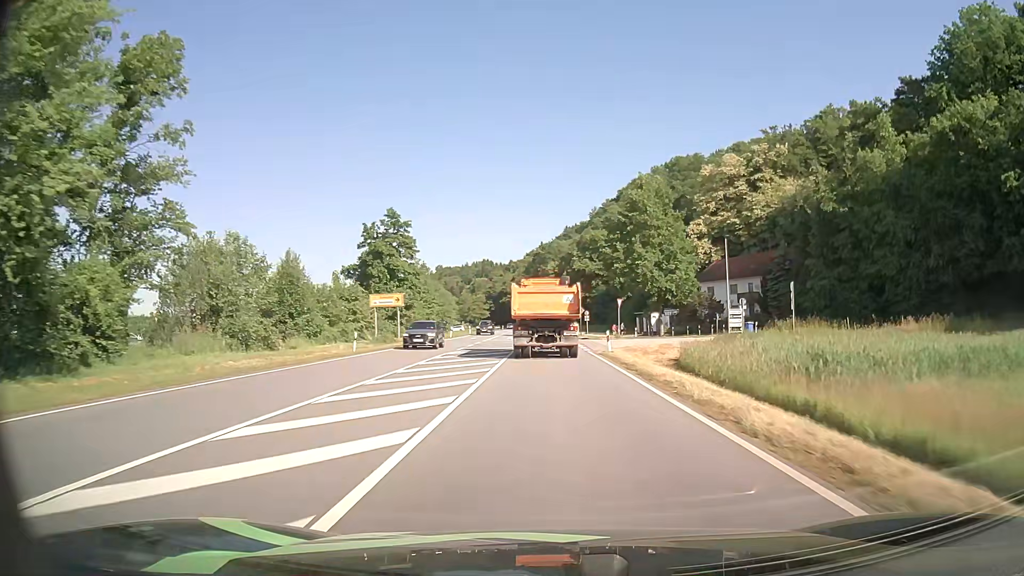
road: primary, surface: asphalt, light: Day
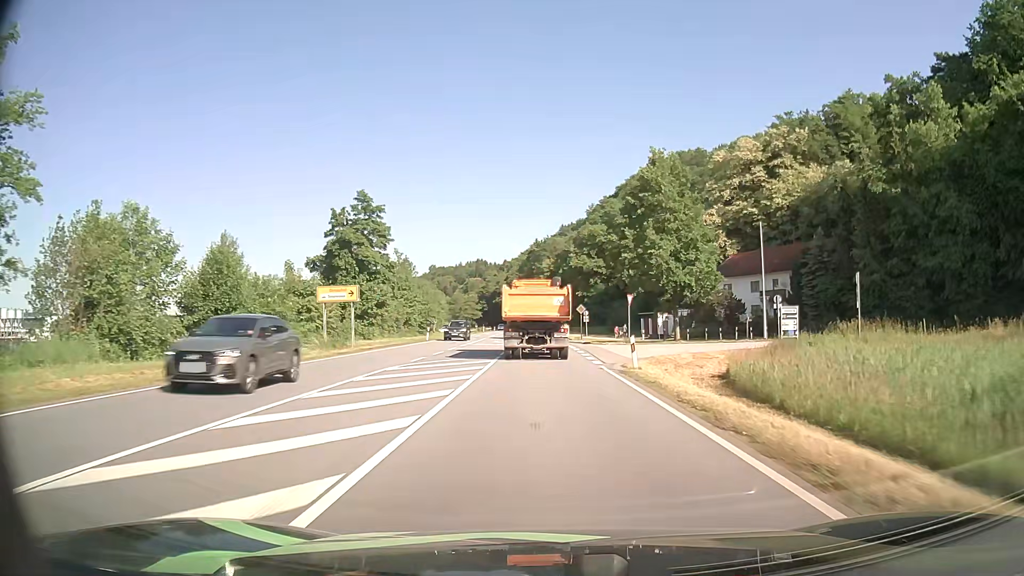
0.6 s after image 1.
(0.0, +10.7) m; +1°
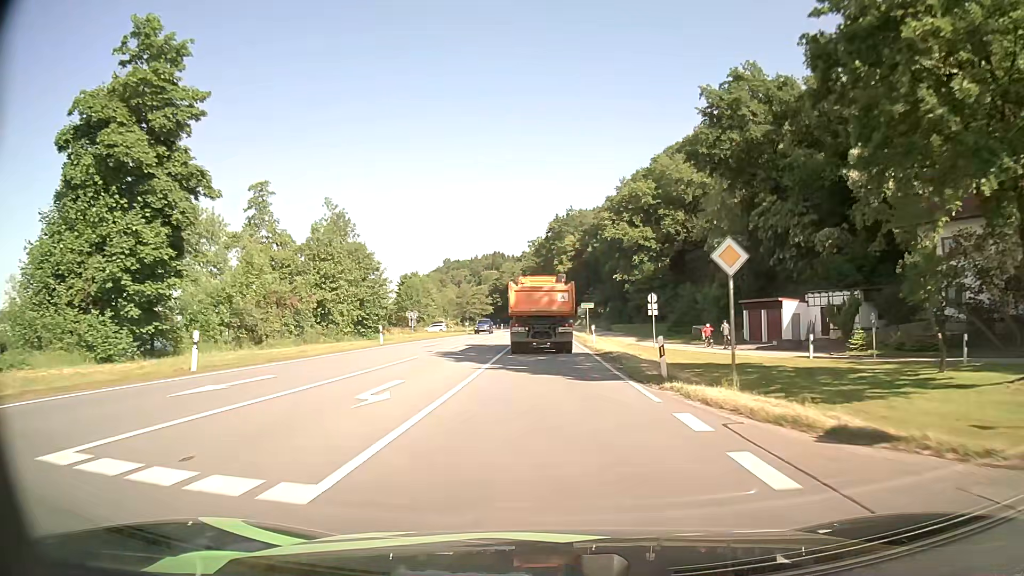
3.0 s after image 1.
(-0.5, +42.3) m; -2°
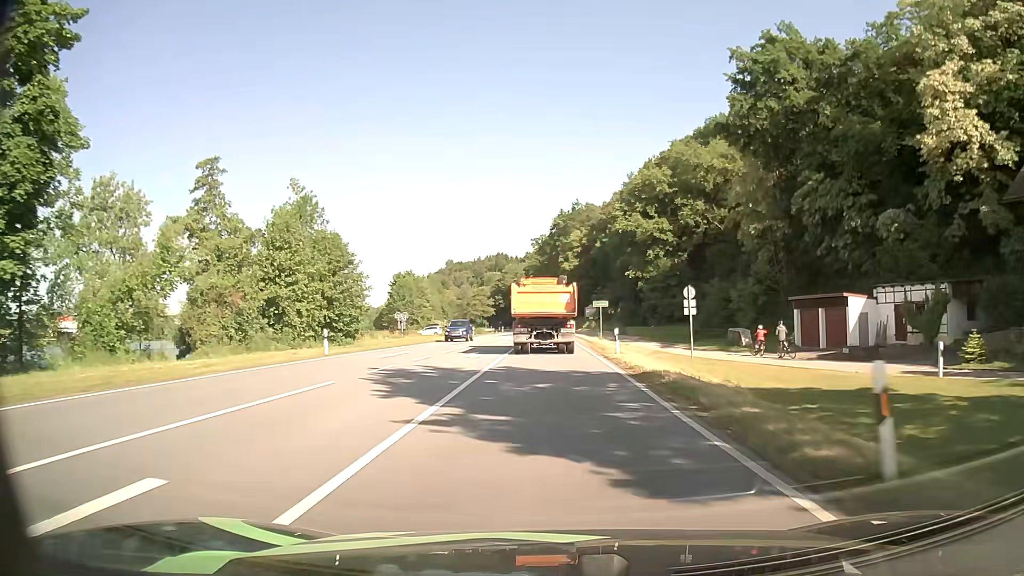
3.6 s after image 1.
(0.0, +10.4) m; 0°
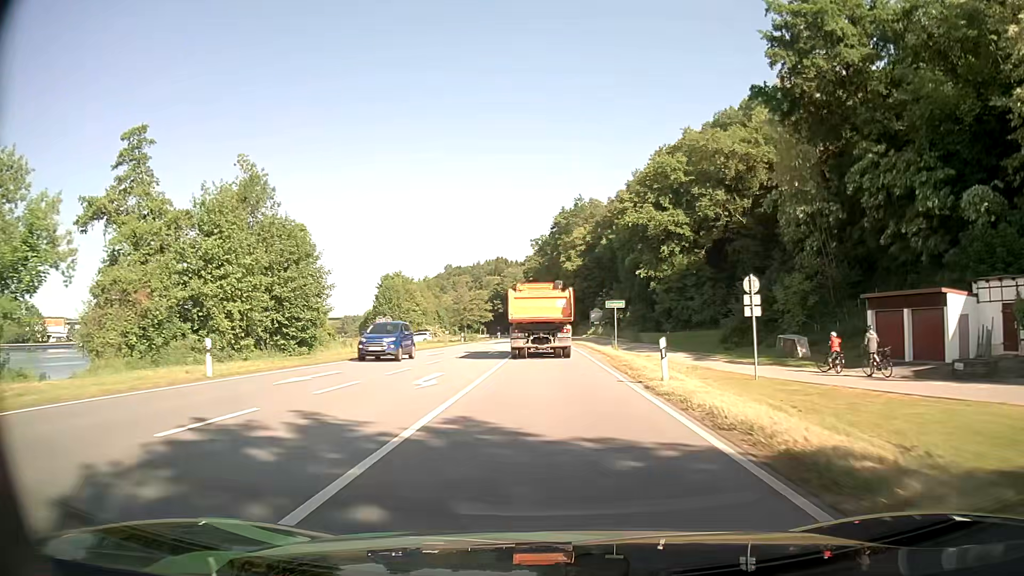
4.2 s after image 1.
(0.0, +10.5) m; 0°
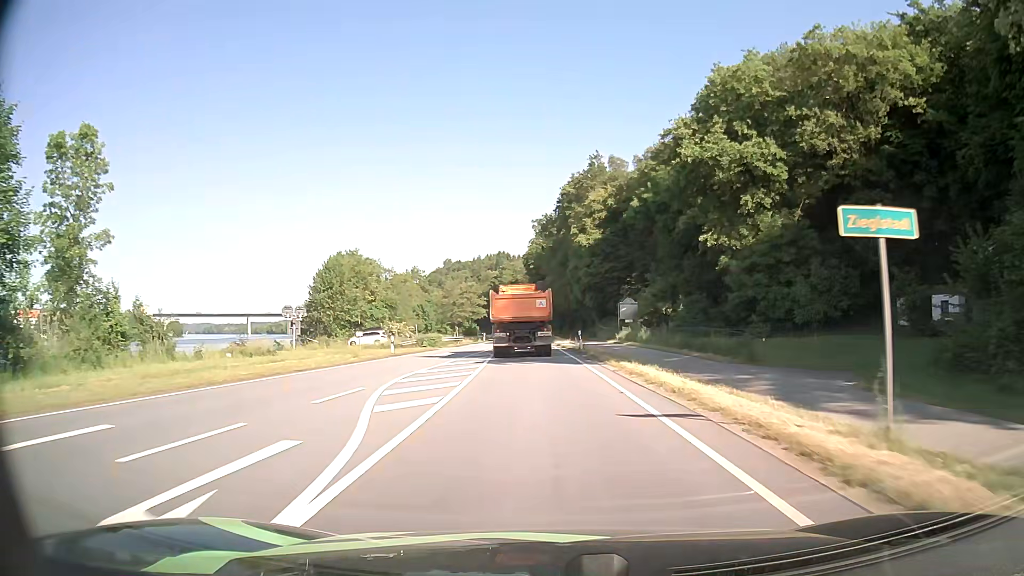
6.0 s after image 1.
(+0.1, +31.5) m; 0°
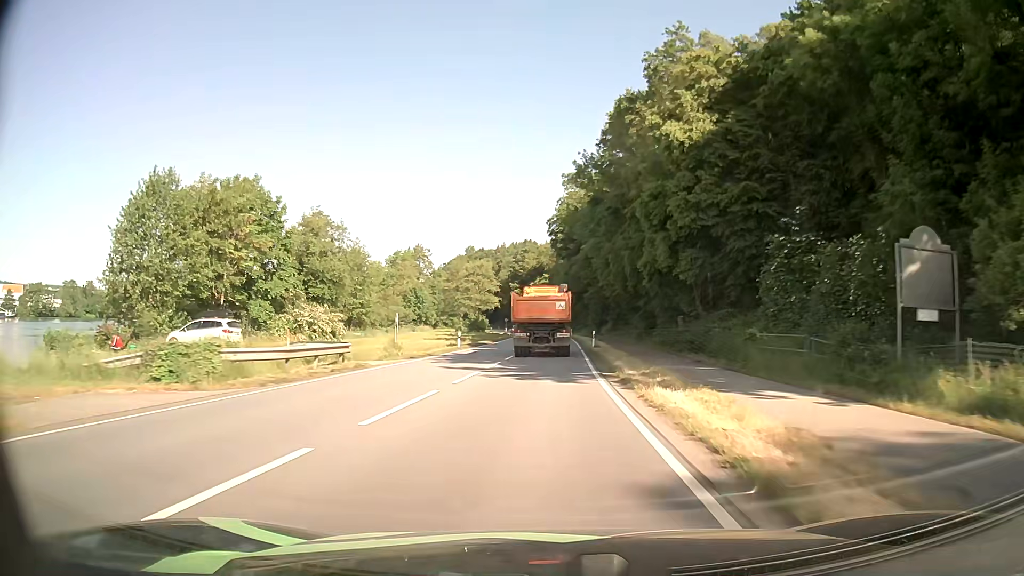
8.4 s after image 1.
(-0.7, +41.9) m; -2°
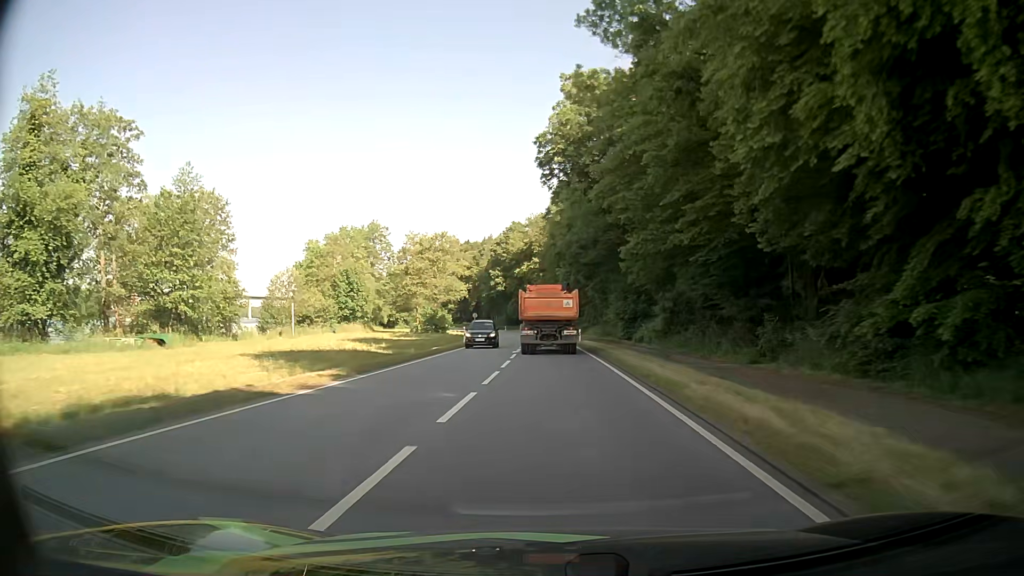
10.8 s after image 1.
(+0.2, +42.8) m; 0°
(0, +10) (0, +20) (0, +30) (0, +40) (0, +50) (0, +60) (-1, +70) (-1, +80) (-2, +90) (-3, +100) m
